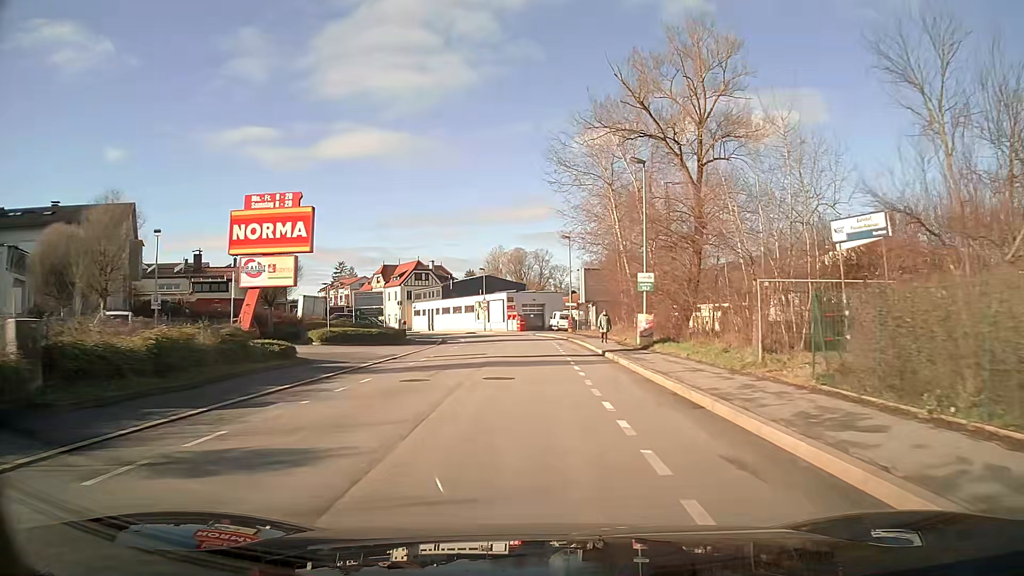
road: primary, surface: asphalt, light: Day
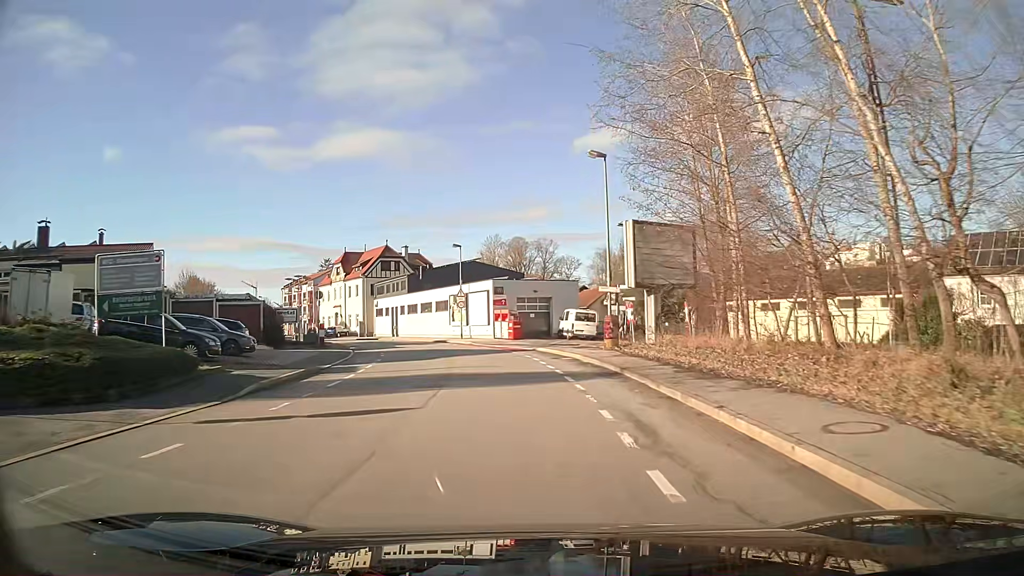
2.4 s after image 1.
(0.0, +28.2) m; -1°
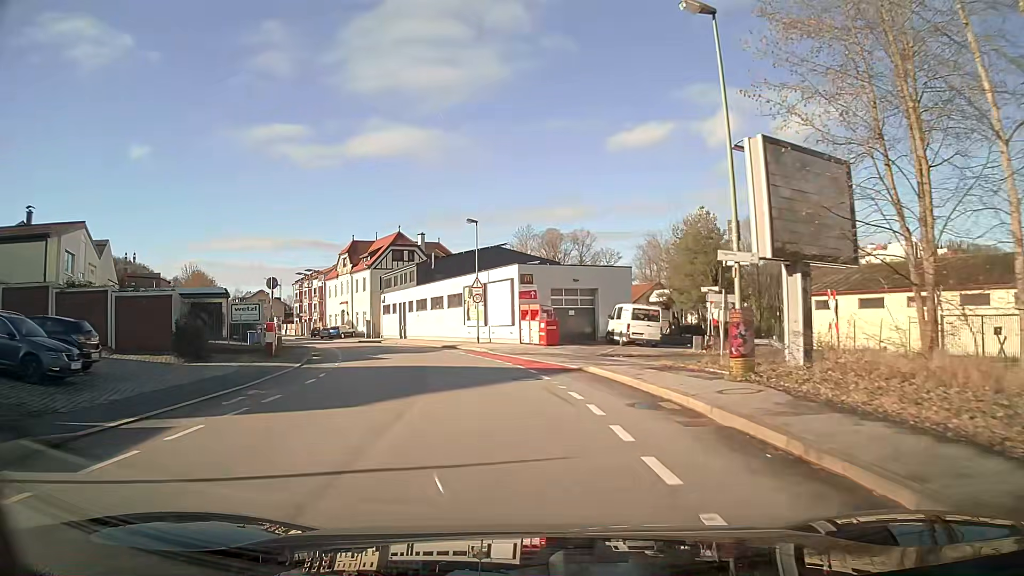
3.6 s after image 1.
(-0.4, +13.6) m; -4°
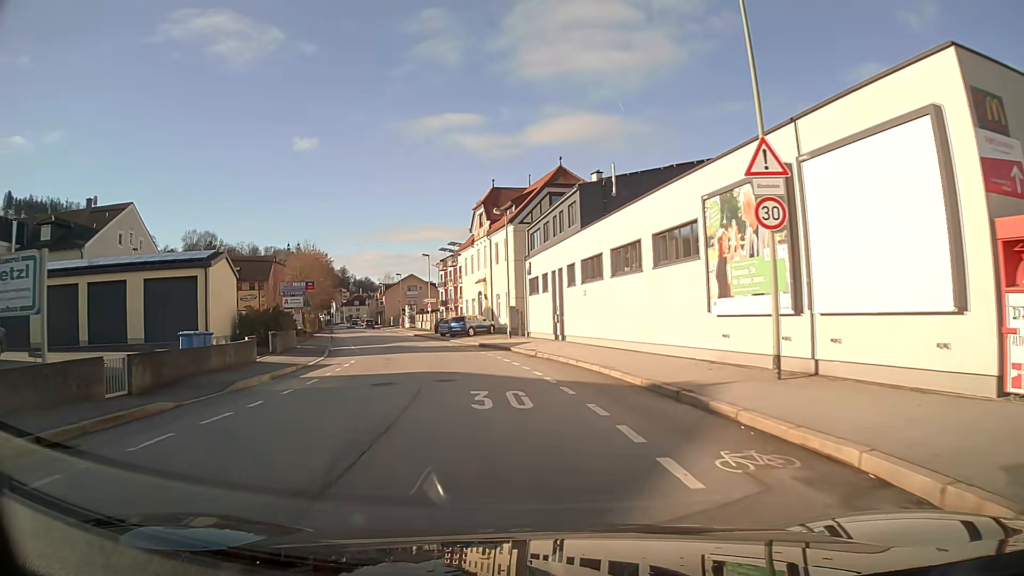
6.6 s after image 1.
(-4.1, +30.7) m; -16°
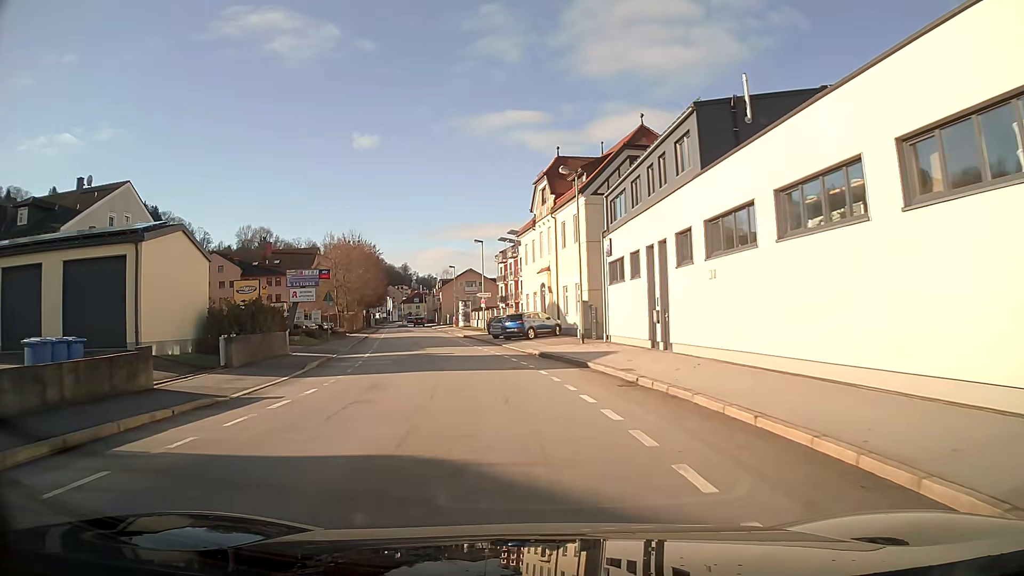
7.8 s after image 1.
(-0.5, +10.9) m; -5°
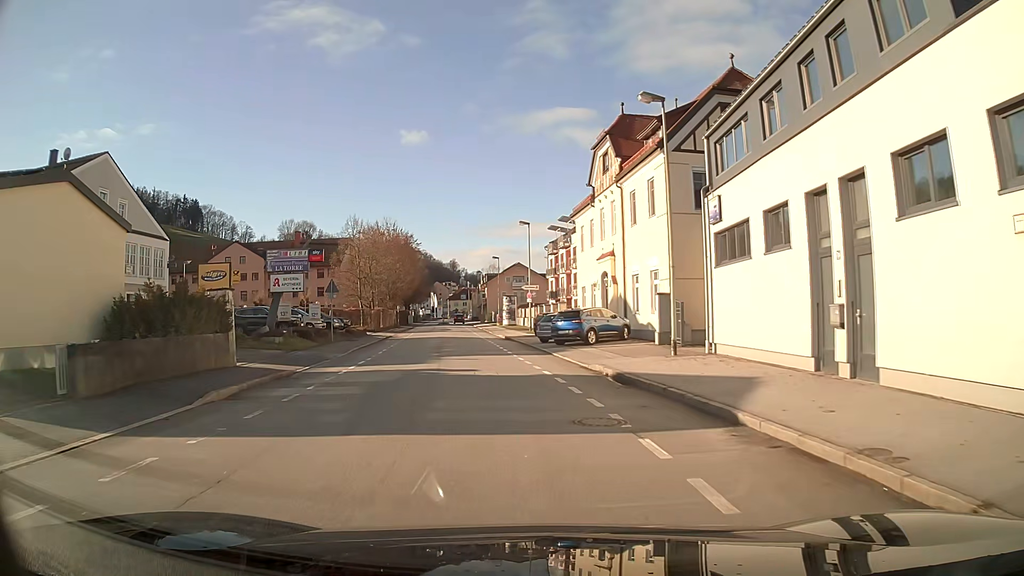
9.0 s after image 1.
(-0.3, +10.0) m; -3°
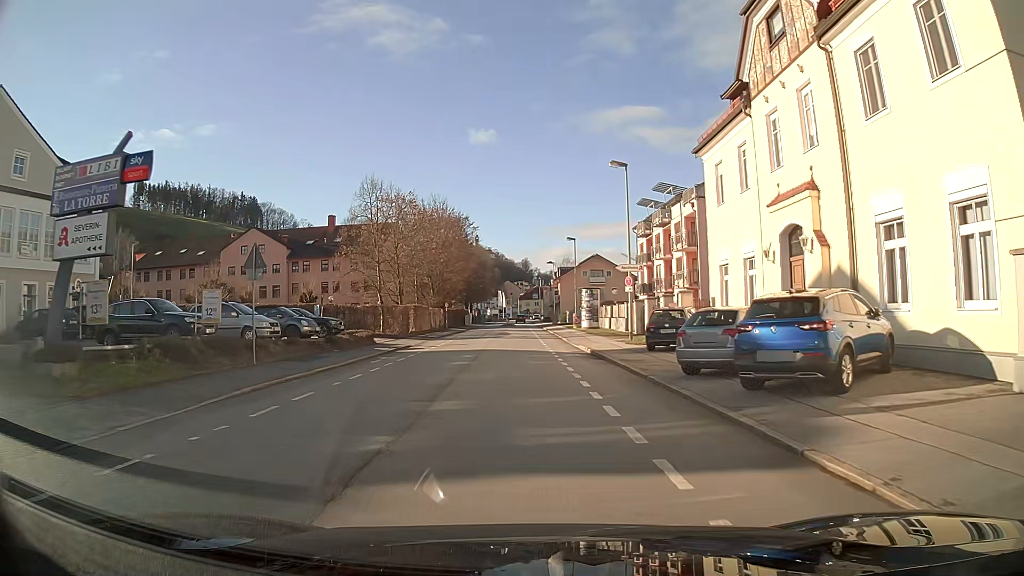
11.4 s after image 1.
(-1.1, +18.8) m; -6°
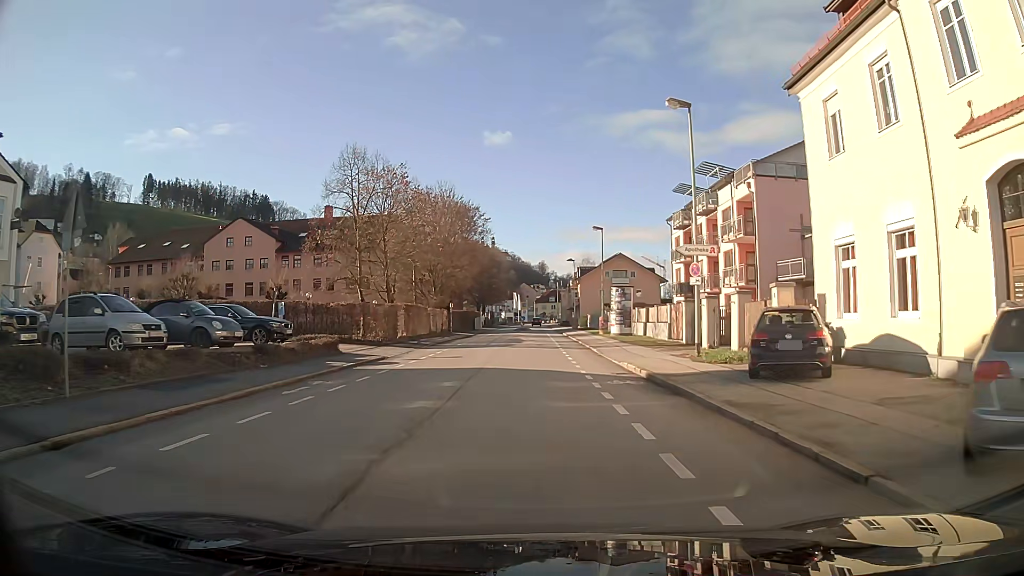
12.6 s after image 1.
(-0.1, +9.4) m; -1°
(0, +10) (0, +20) (0, +30) (0, +40) (0, +50) (0, +60) (+1, +70) (+1, +80) (+2, +90) (+1, +100) m
